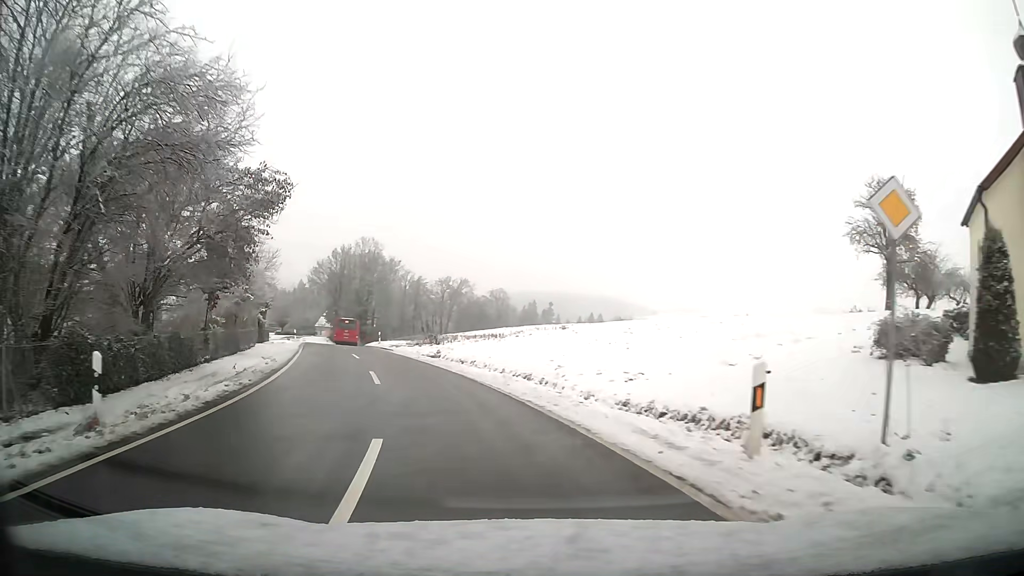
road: tertiary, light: Day
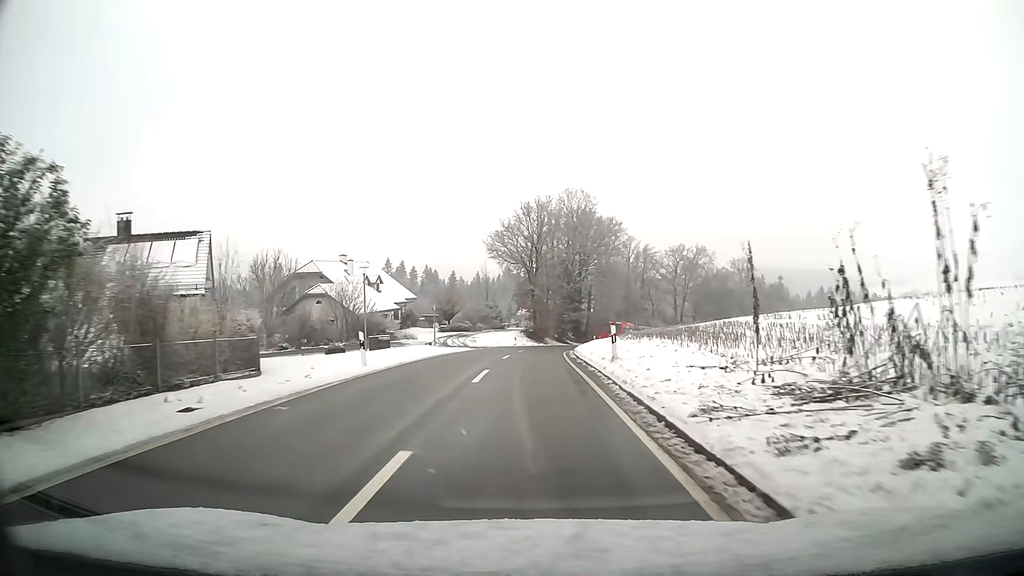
(-7.1, +36.3) m; -15°
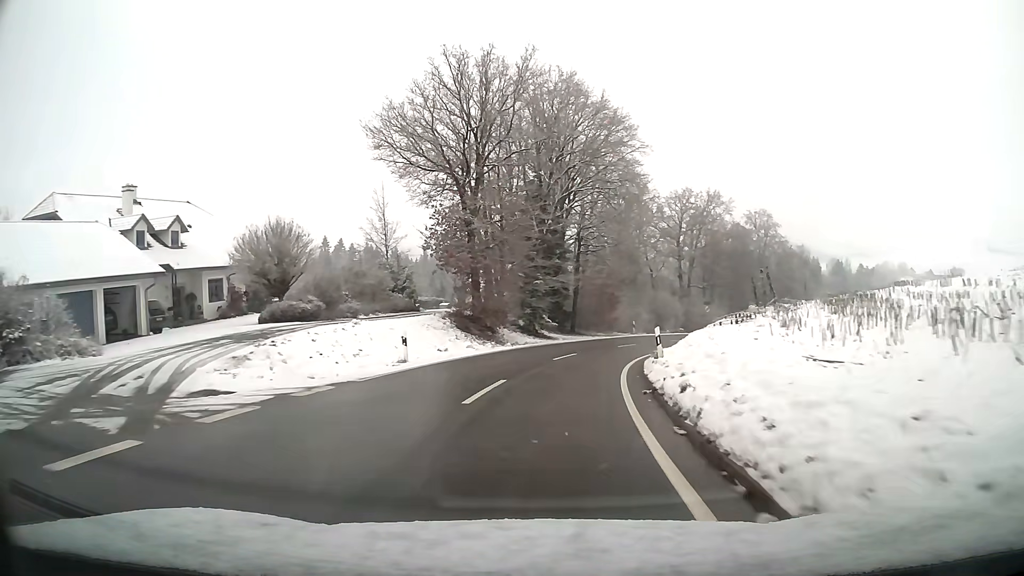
(+0.9, +39.7) m; +5°
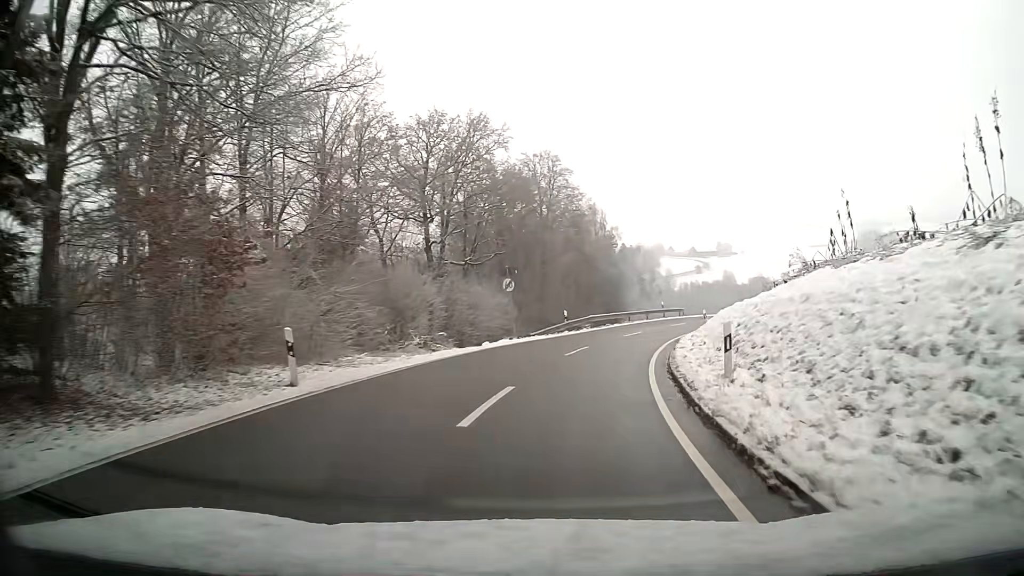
(+6.8, +36.9) m; +23°
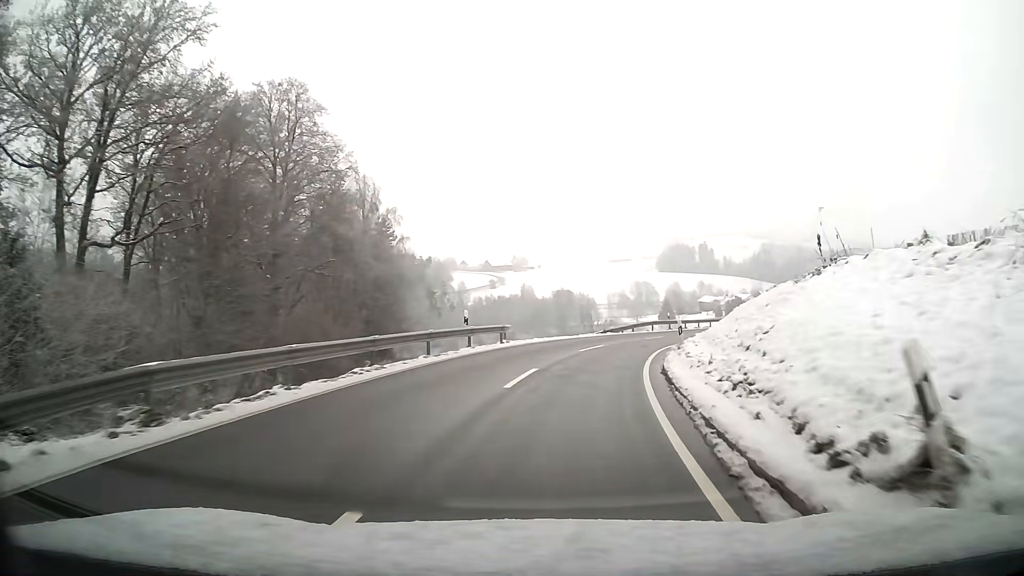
(+4.6, +30.2) m; +17°
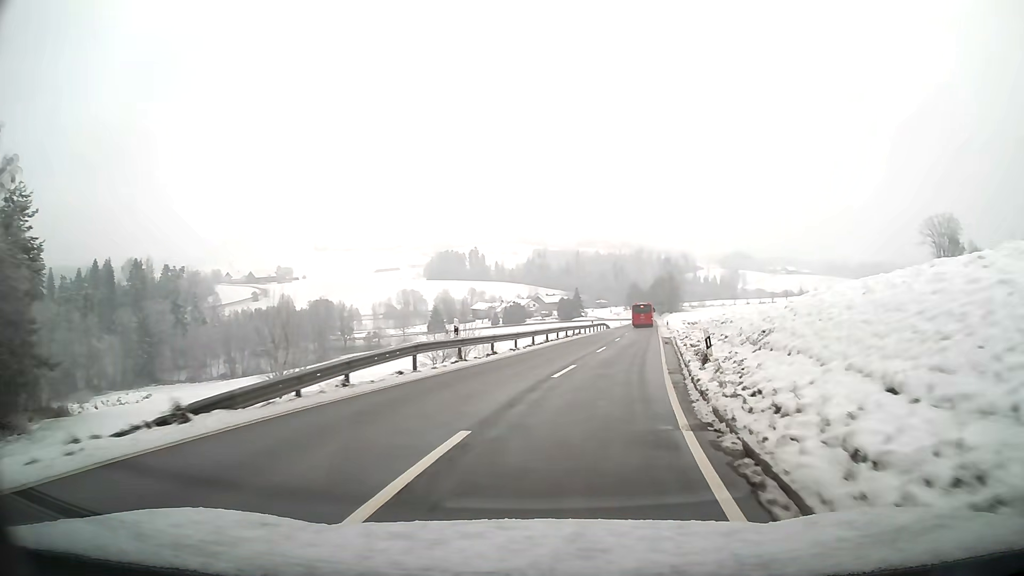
(+5.2, +31.1) m; +20°
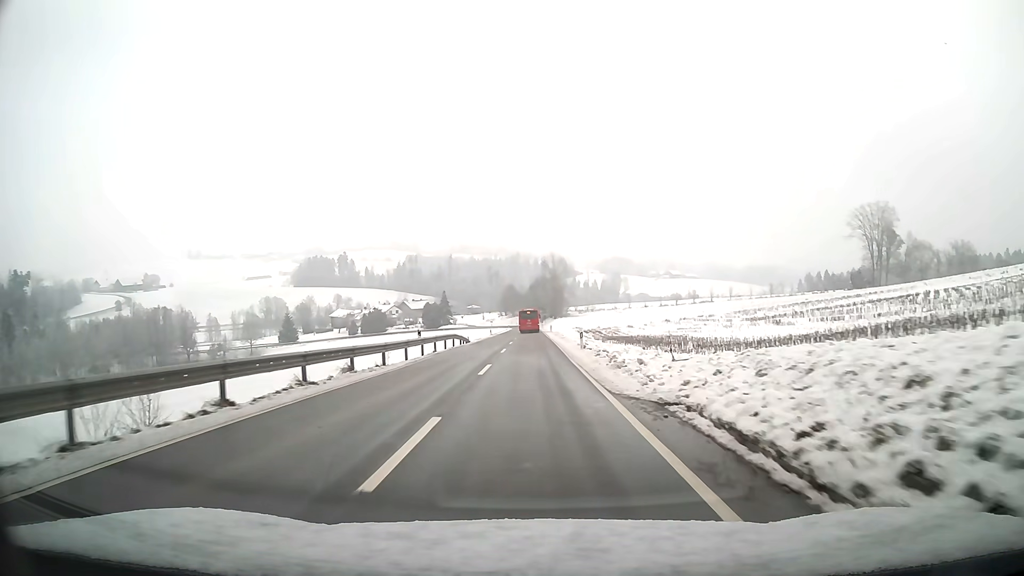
(+3.9, +34.3) m; +8°
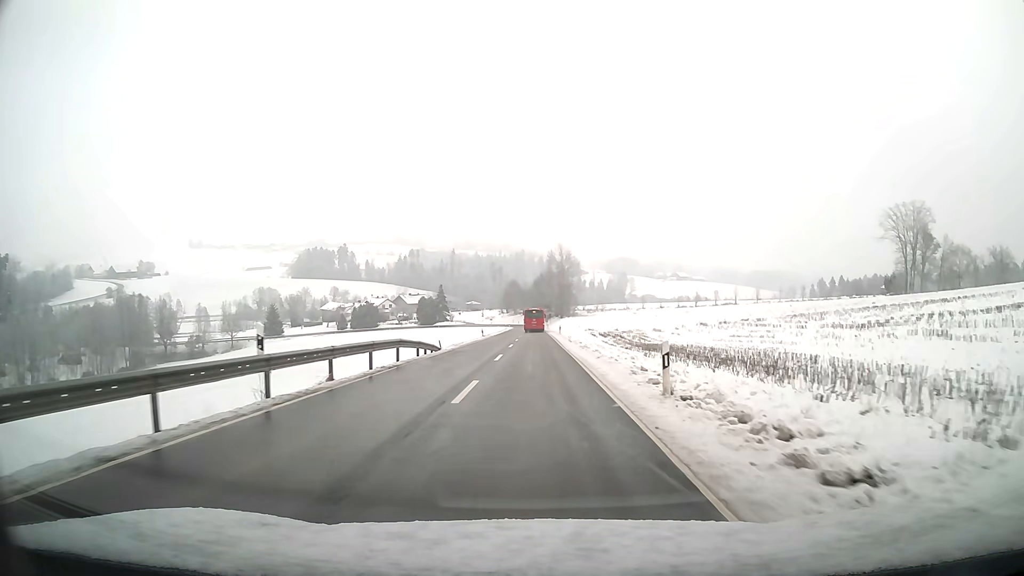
(0.0, +18.3) m; 0°
